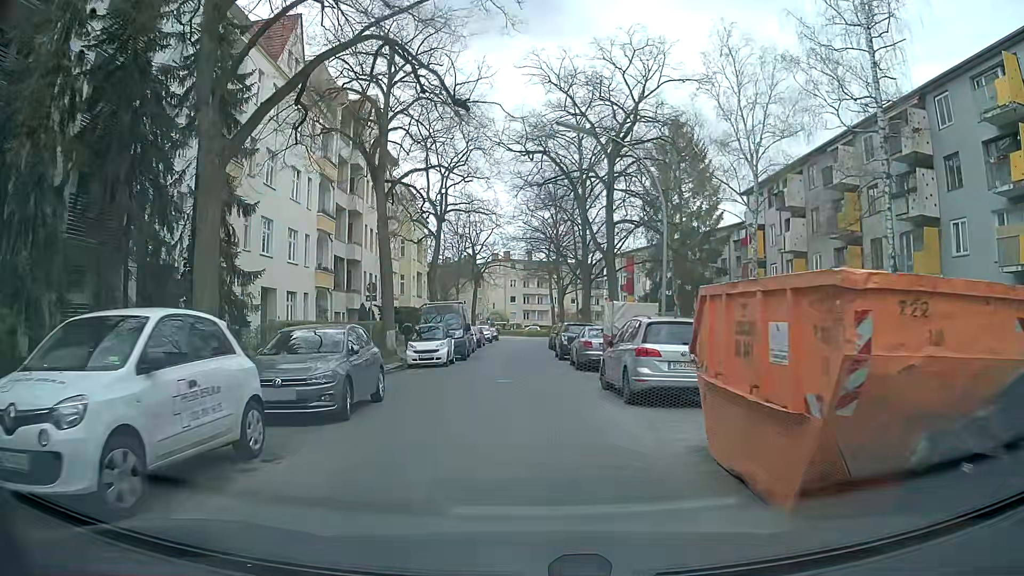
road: residential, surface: asphalt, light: Day
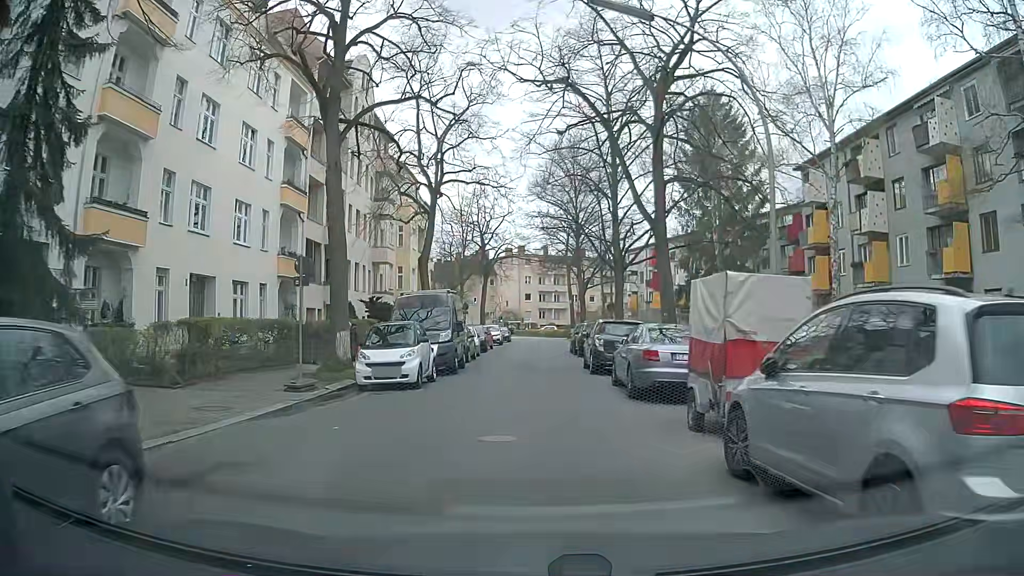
(0.0, +8.8) m; 0°
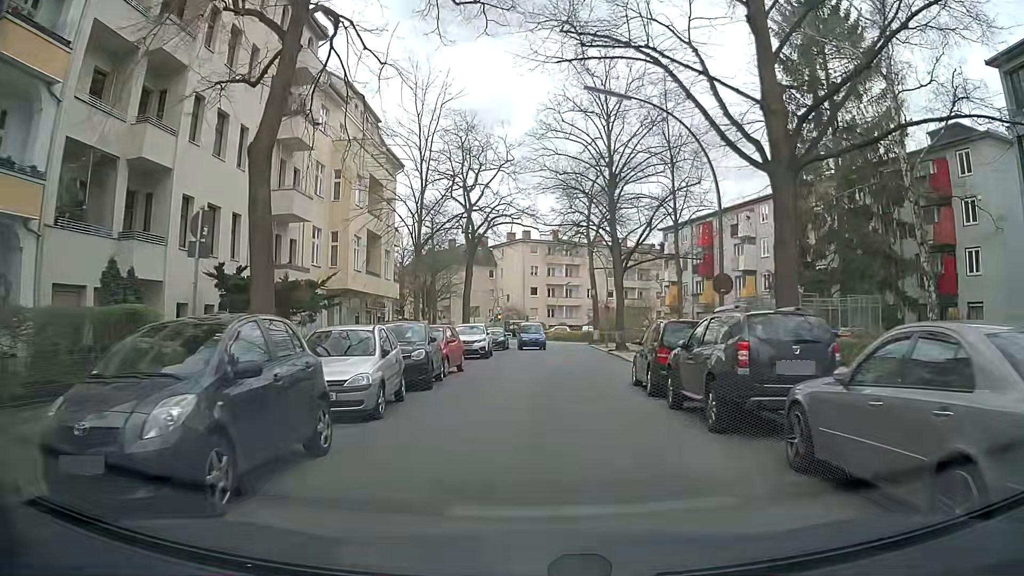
(-0.4, +22.3) m; -2°
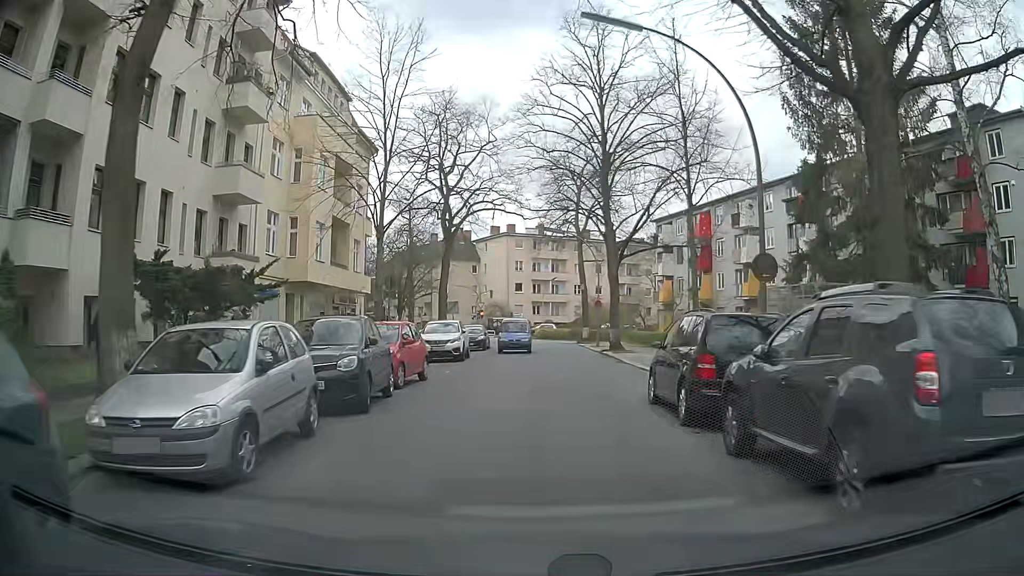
(+0.1, +4.5) m; +2°
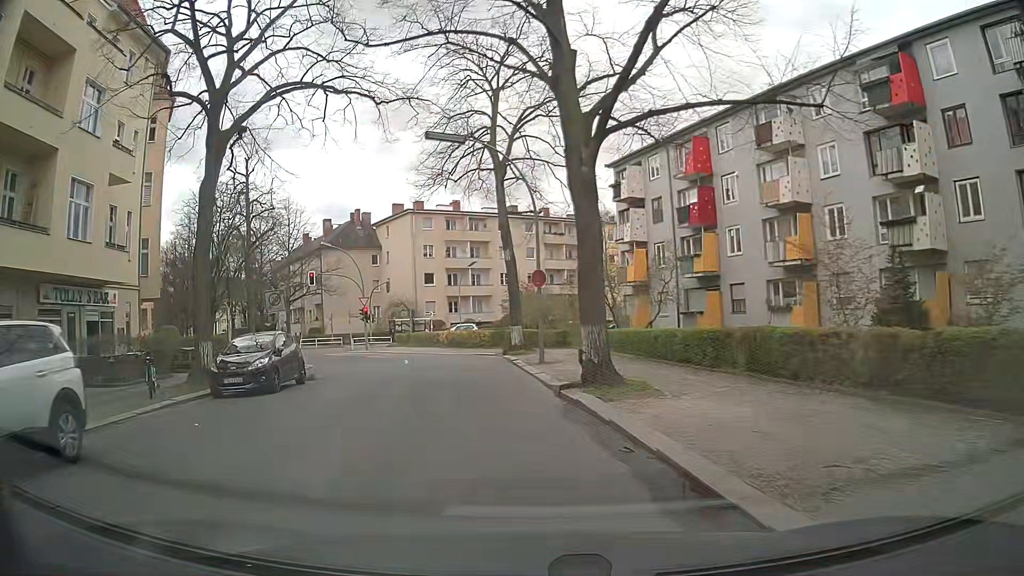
(+1.7, +22.6) m; +7°
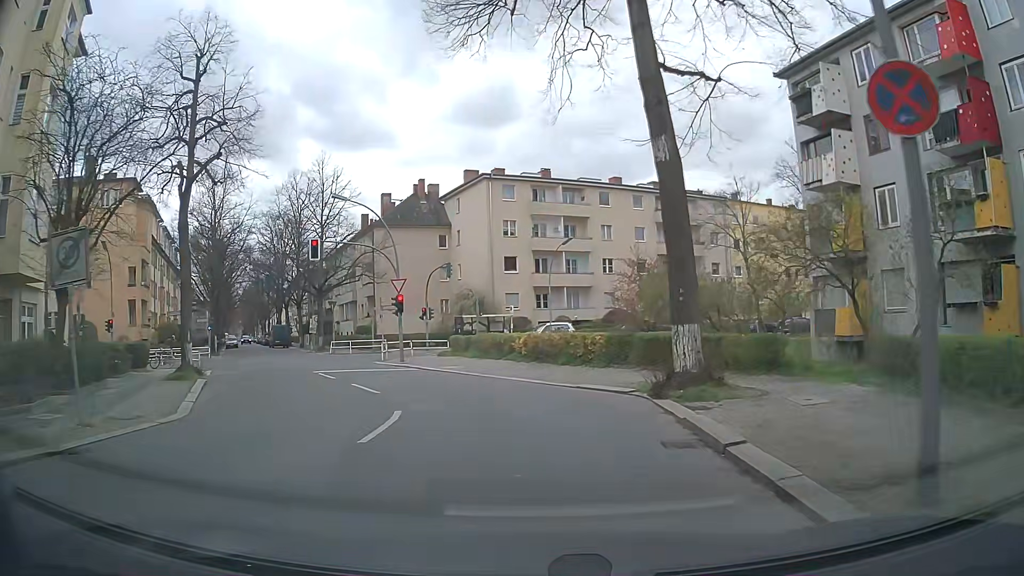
(-2.0, +18.0) m; -9°
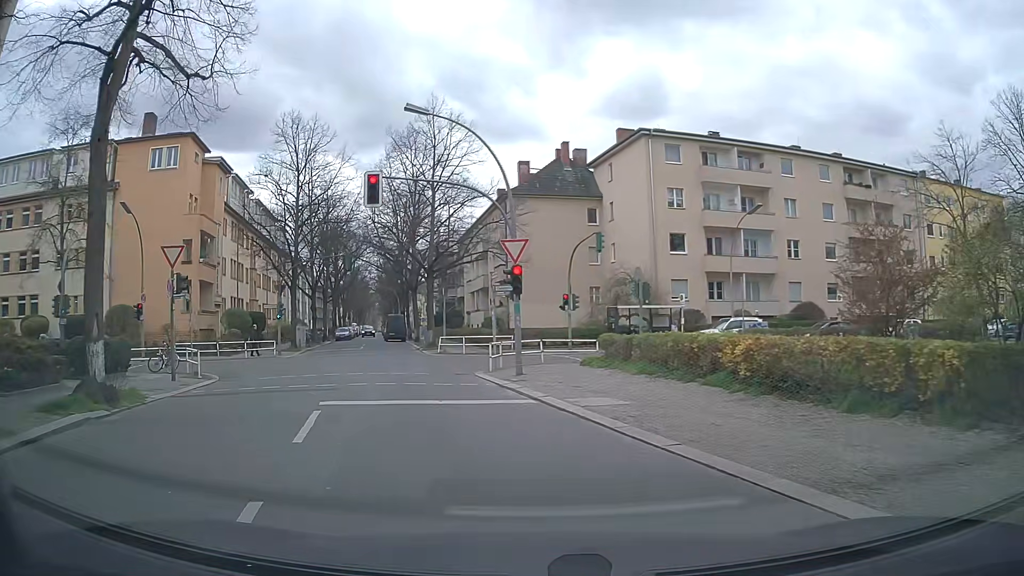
(-1.0, +12.4) m; -13°
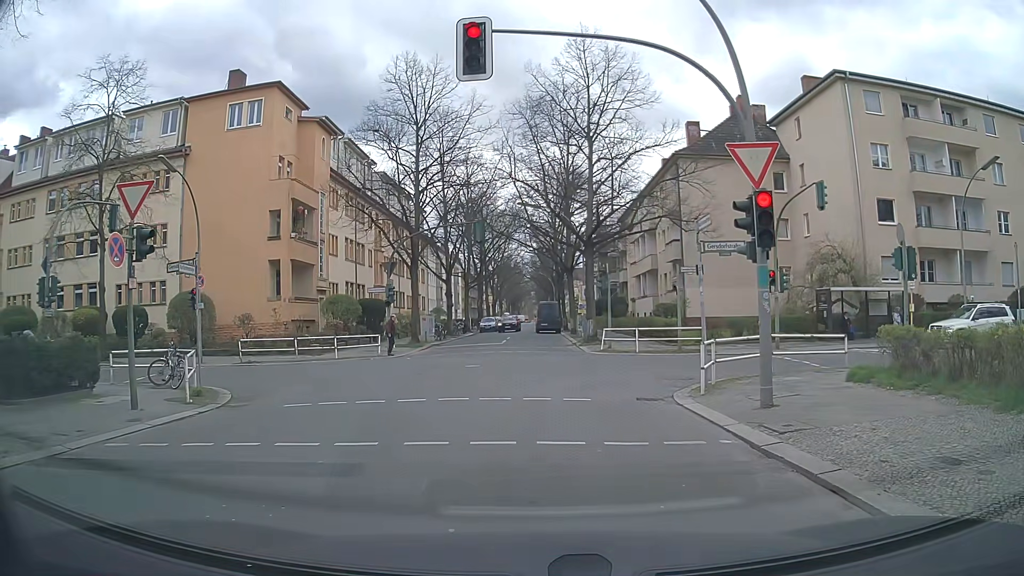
(-0.9, +8.9) m; -14°
